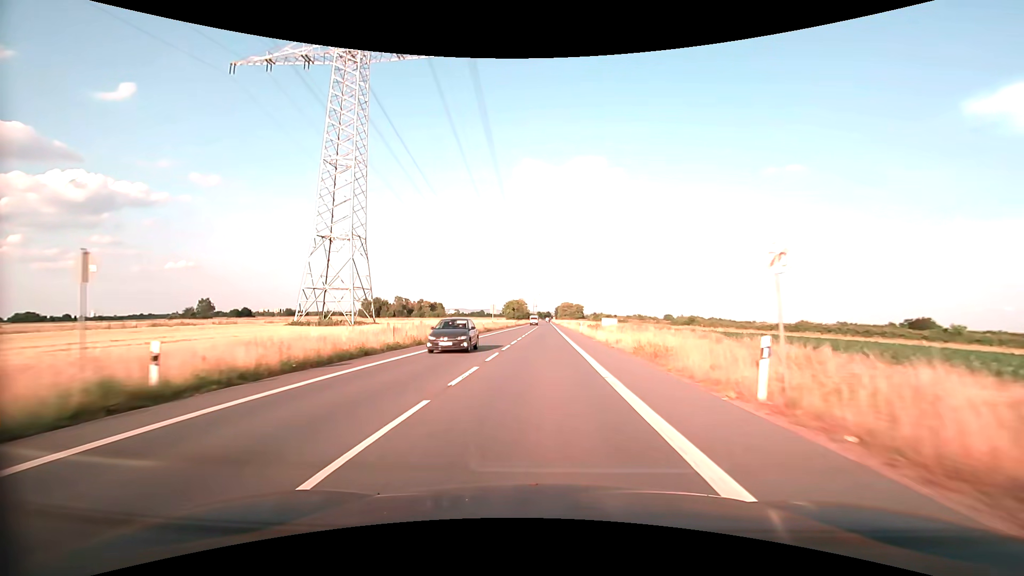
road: secondary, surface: asphalt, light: Day
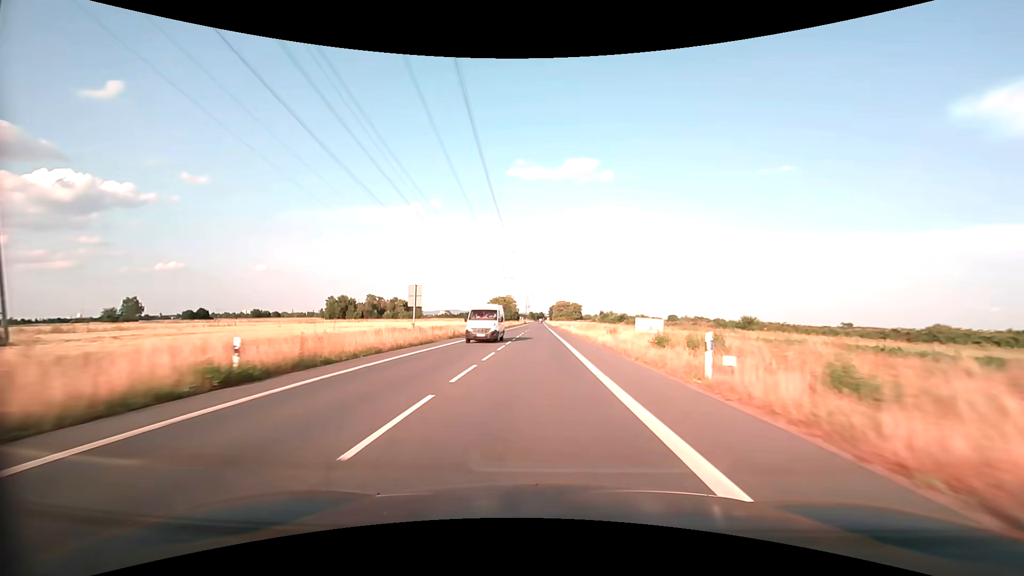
(+0.4, +47.4) m; +1°
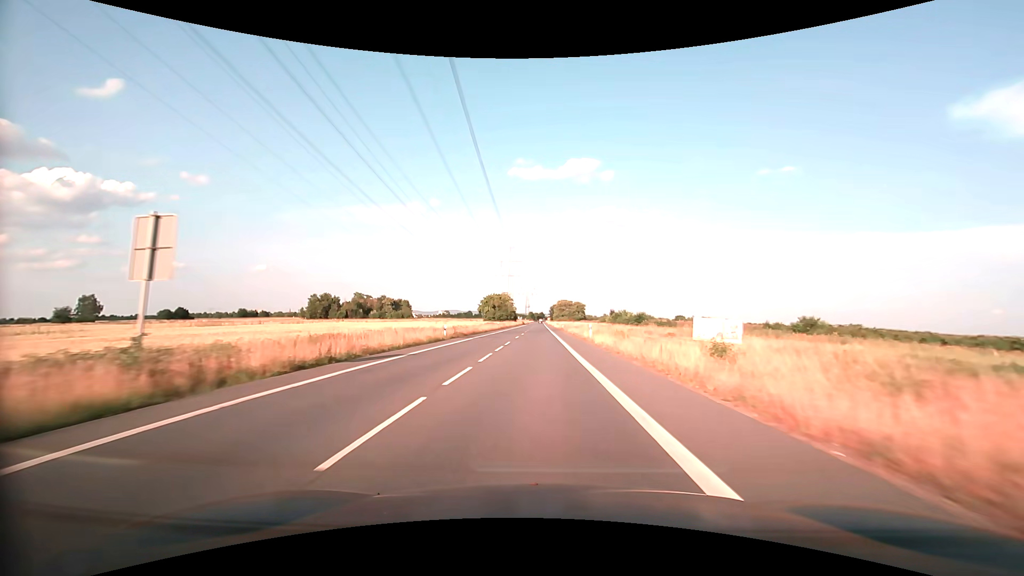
(-0.1, +24.4) m; 0°
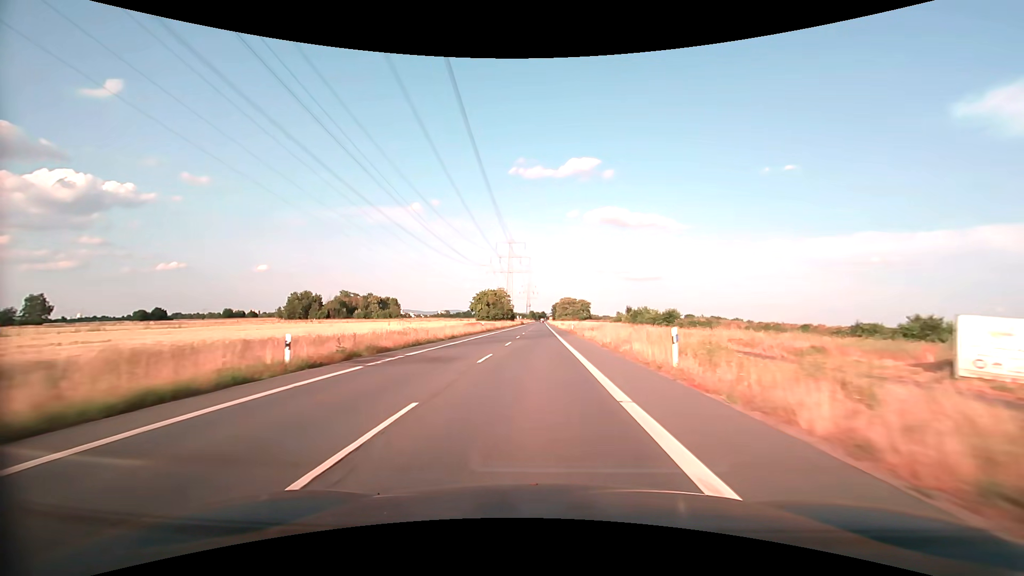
(-0.1, +24.8) m; 0°
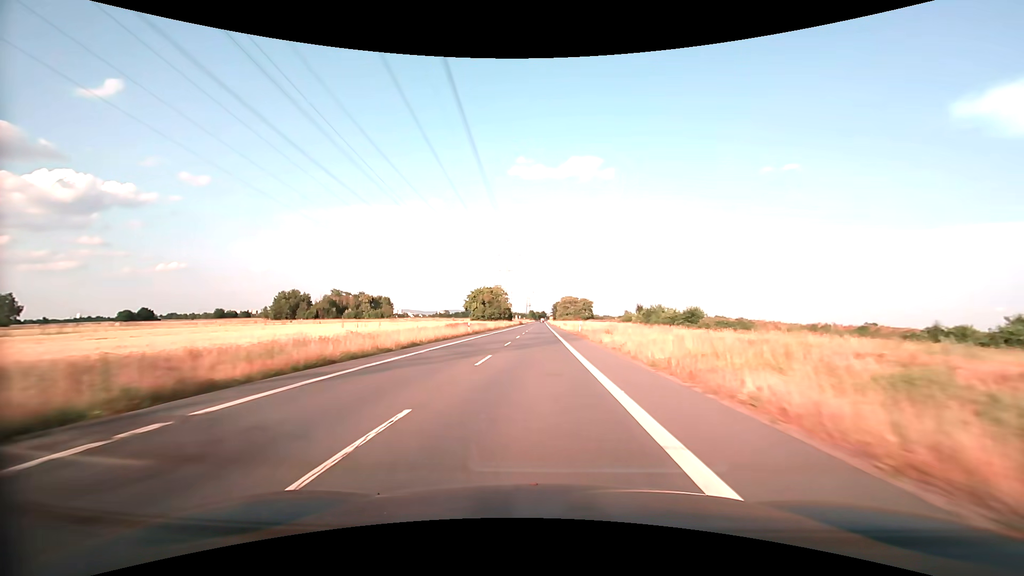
(0.0, +12.5) m; 0°
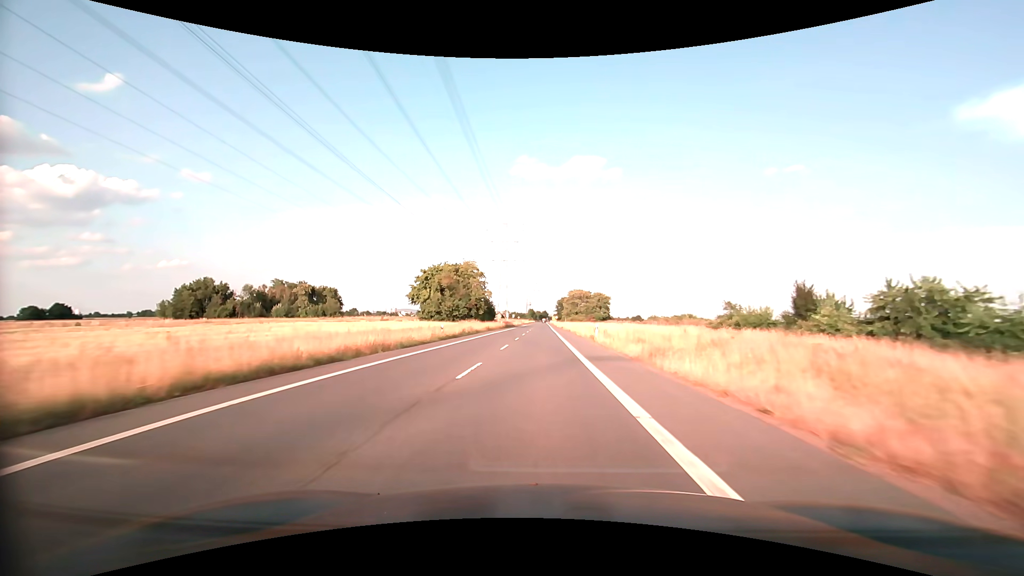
(0.0, +64.1) m; 0°
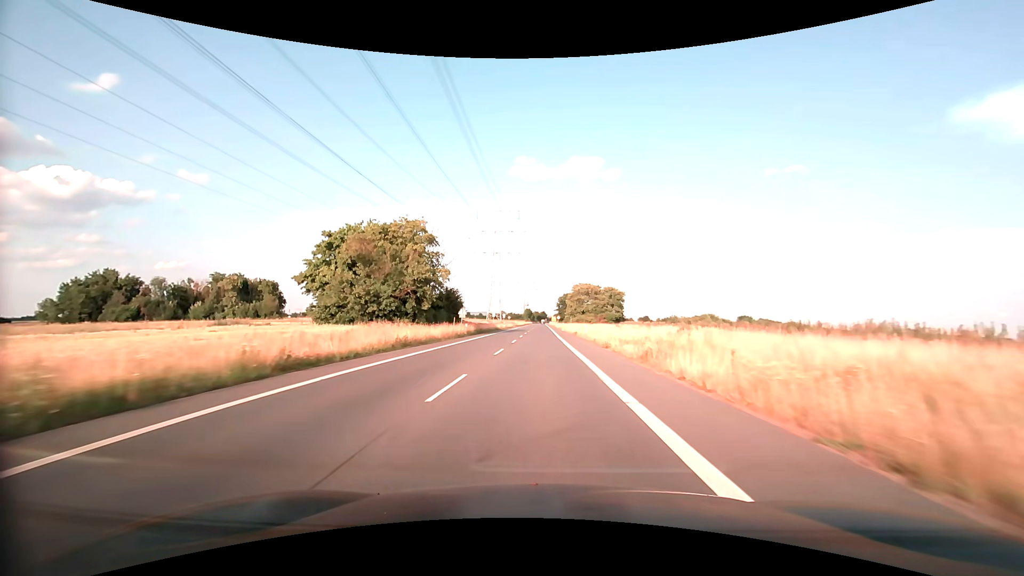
(0.0, +39.4) m; 0°
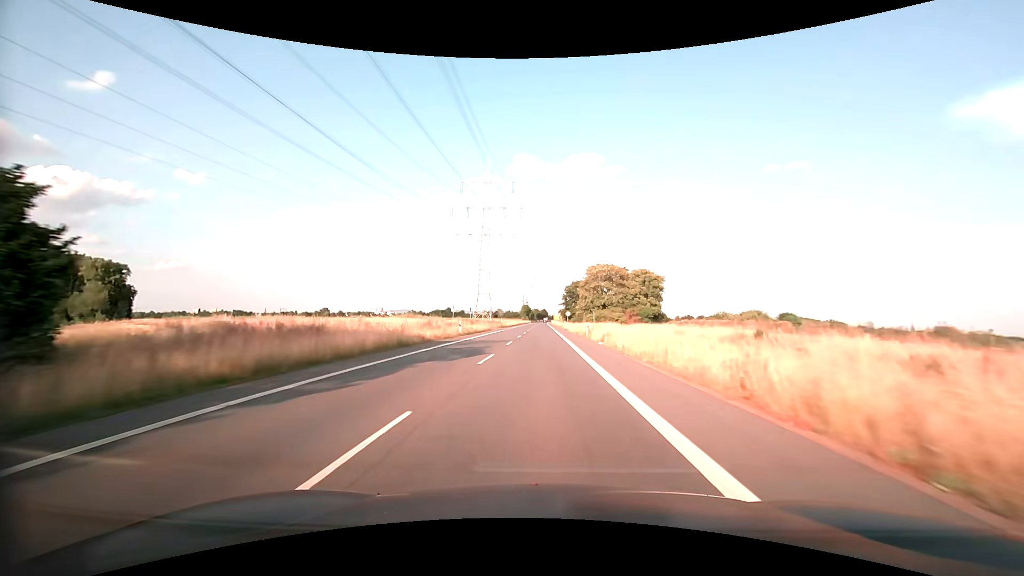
(+0.1, +53.3) m; 0°
(0, +10) (0, +20) (0, +30) (0, +40) (0, +50) (0, +60) (0, +70) (0, +80) (0, +90) (0, +100) m
